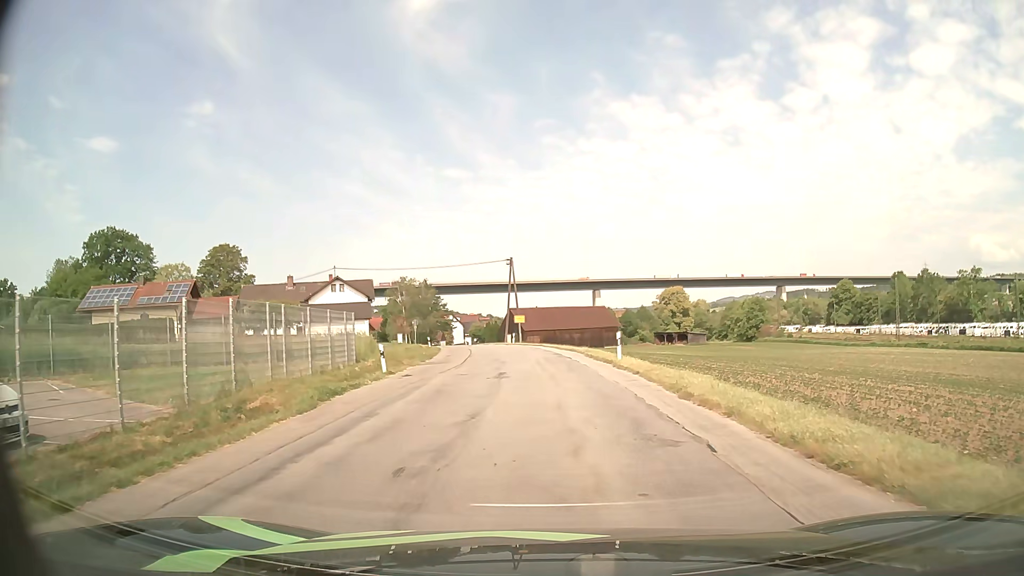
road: unclassified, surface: asphalt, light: Day
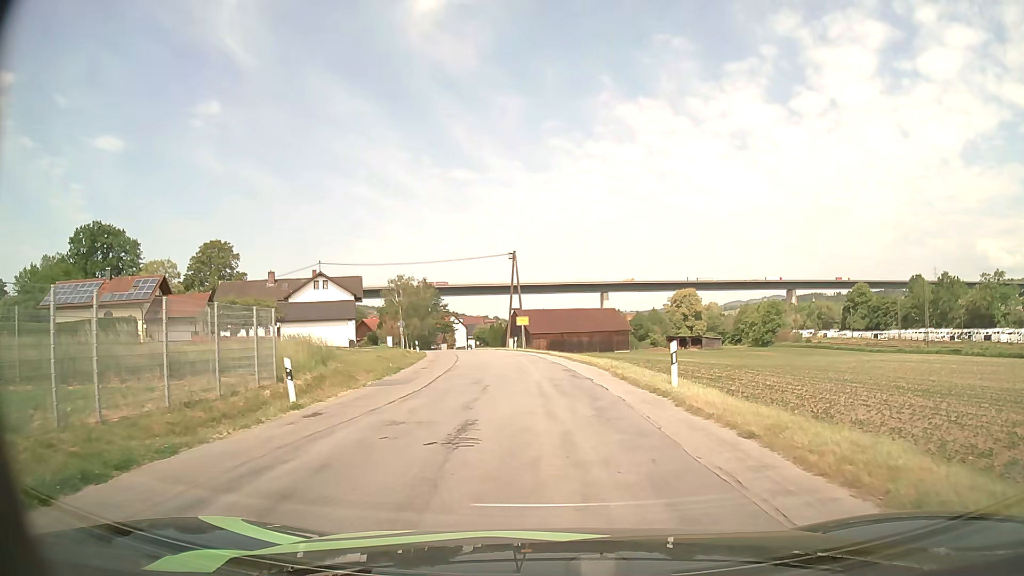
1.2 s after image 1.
(-0.1, +9.0) m; -1°
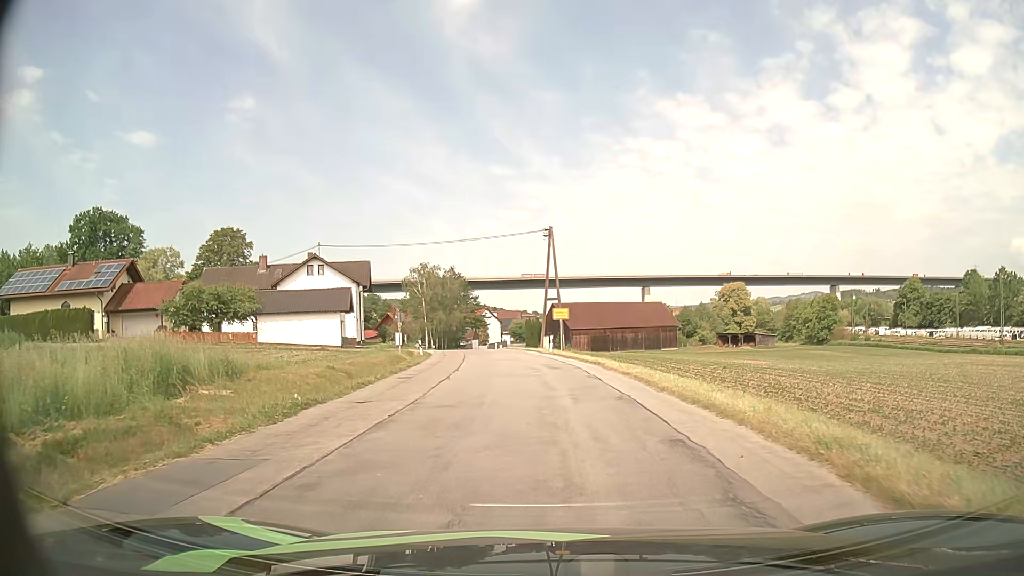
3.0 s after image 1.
(-0.3, +13.6) m; -3°
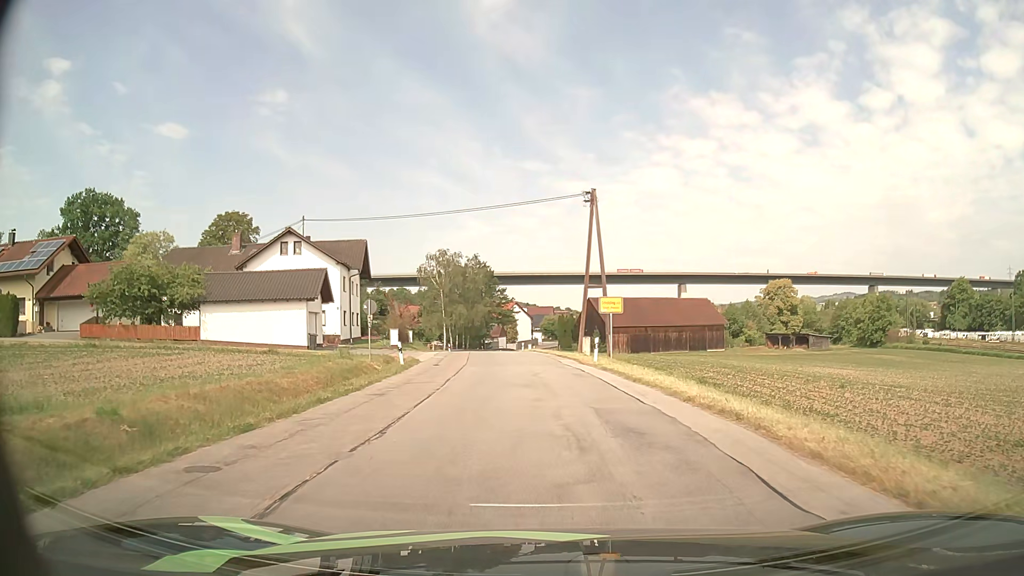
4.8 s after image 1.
(-0.5, +13.9) m; -2°
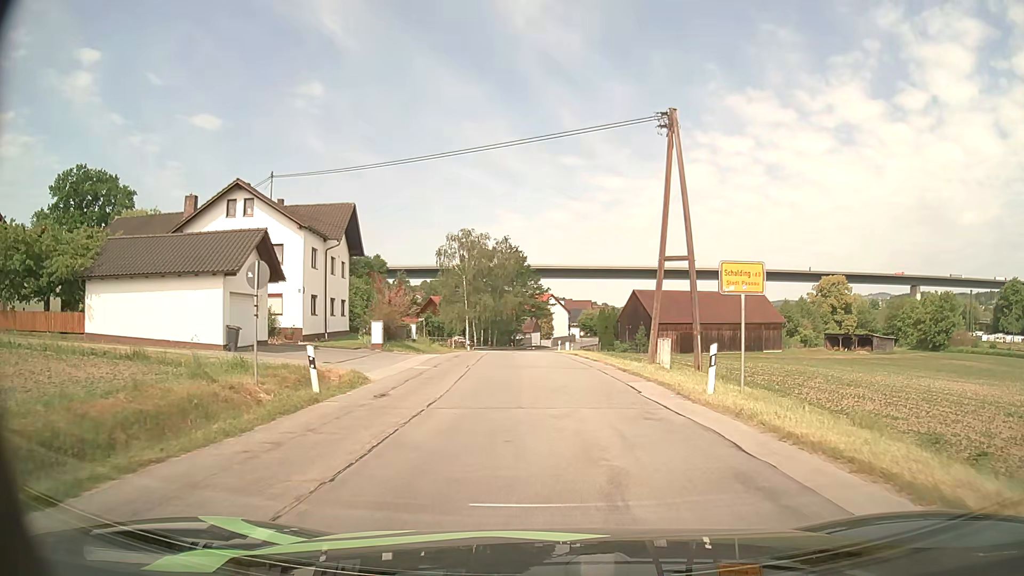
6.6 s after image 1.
(-0.8, +14.4) m; -4°
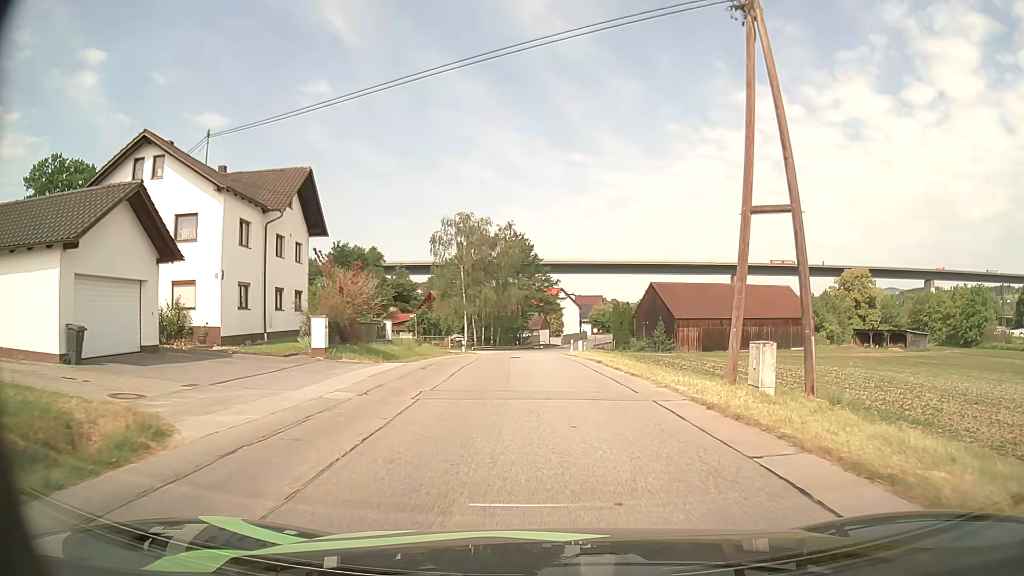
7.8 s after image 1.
(-0.1, +10.0) m; -1°
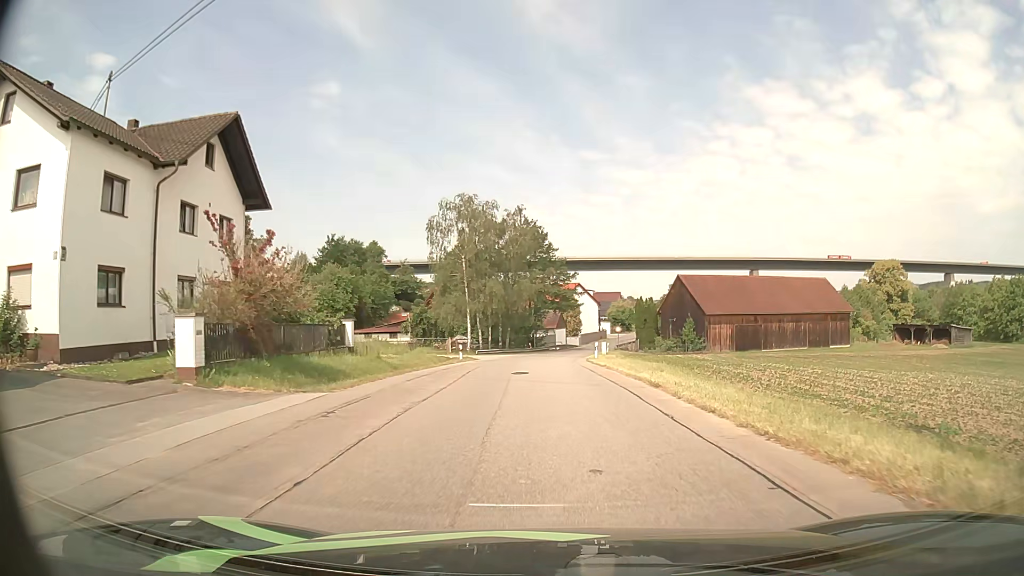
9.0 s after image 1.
(-0.1, +10.3) m; -1°
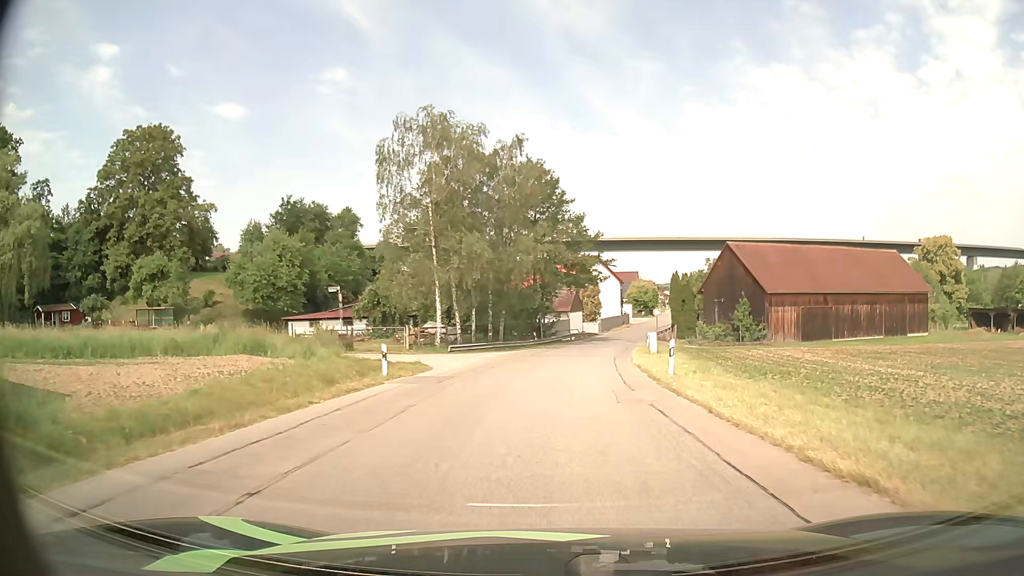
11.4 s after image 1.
(-0.2, +21.8) m; -1°
(0, +10) (0, +20) (+1, +30) (+3, +40) (+4, +50) (+7, +59) (+9, +69) (+12, +79) (+15, +88) (+17, +98) m
